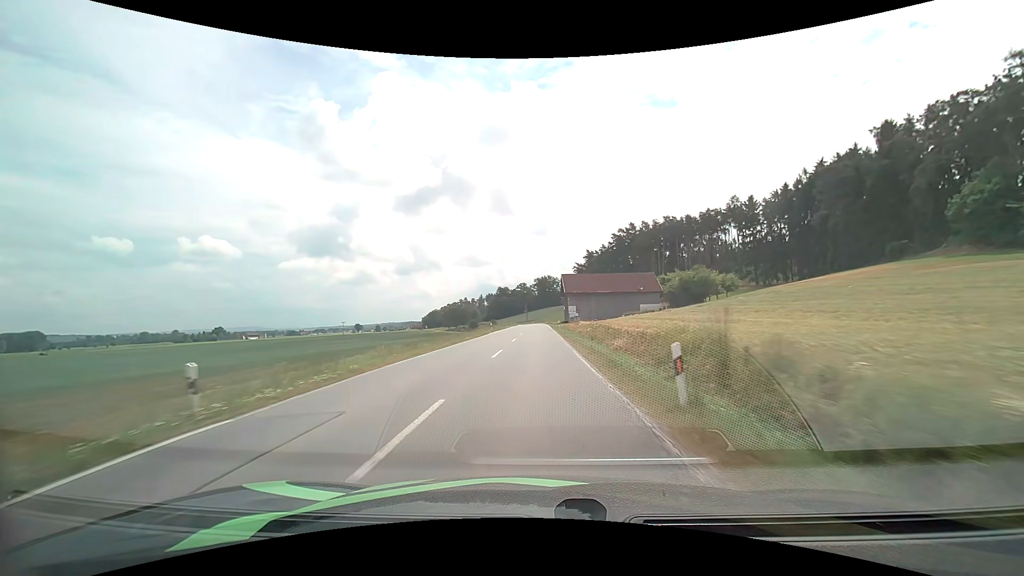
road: secondary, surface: asphalt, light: Day
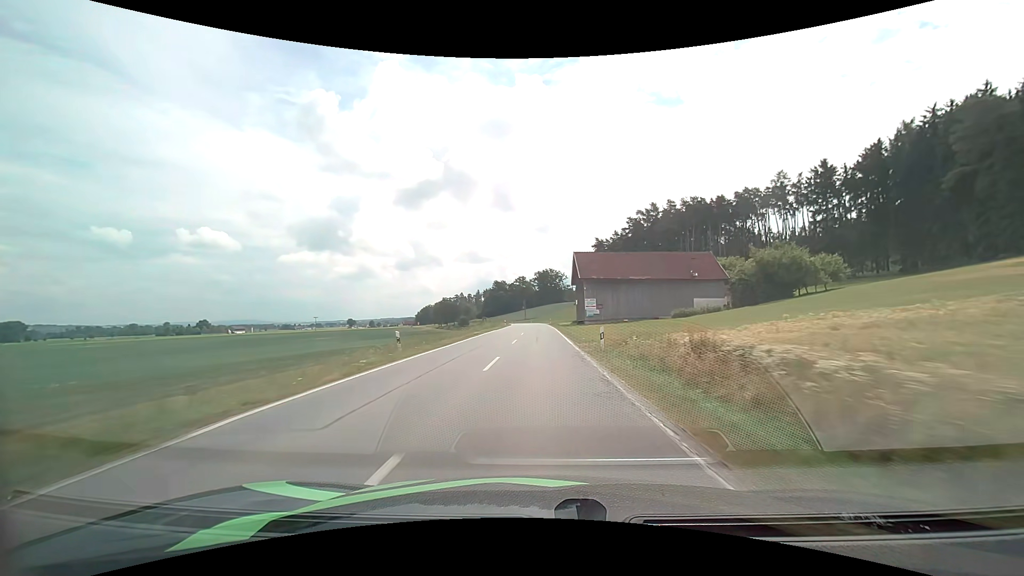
(-0.1, +38.1) m; 0°
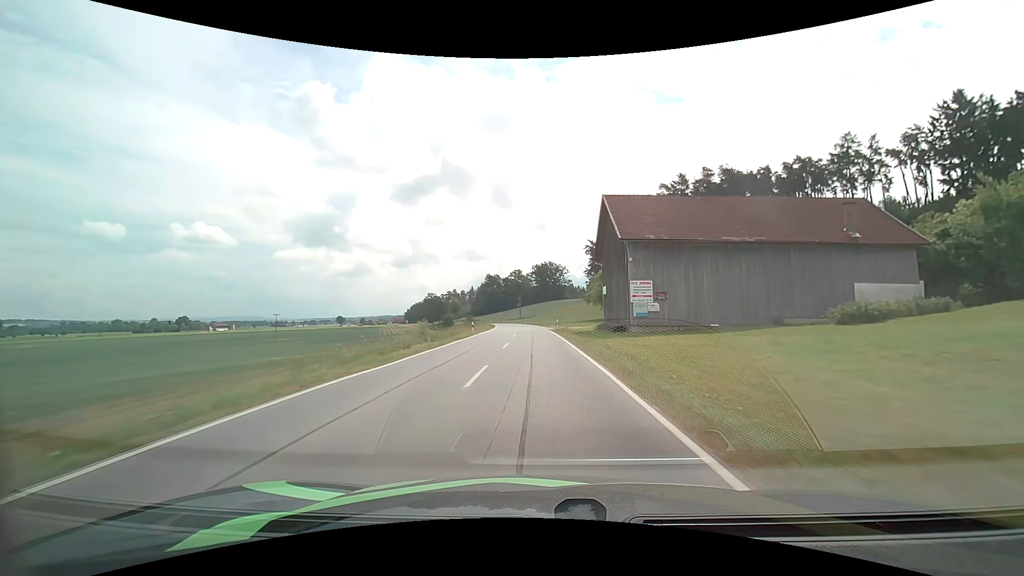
(+0.1, +37.6) m; 0°
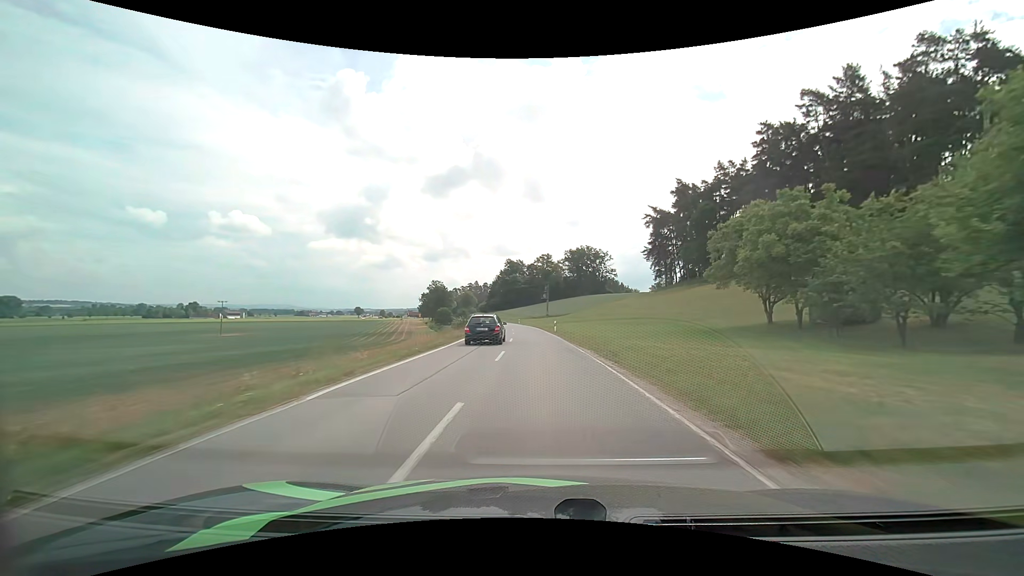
(-1.6, +63.1) m; -3°
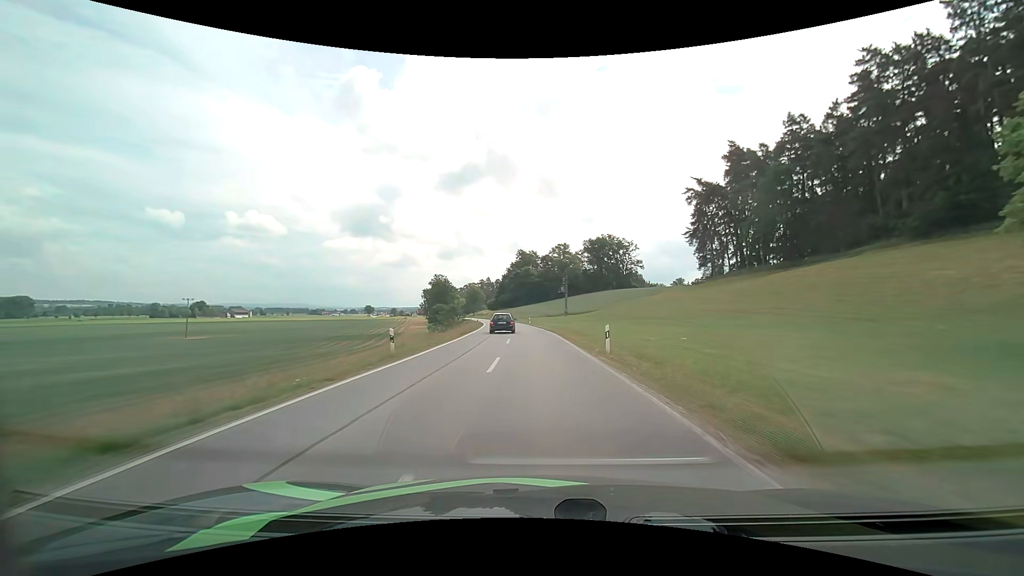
(-0.3, +26.4) m; -1°
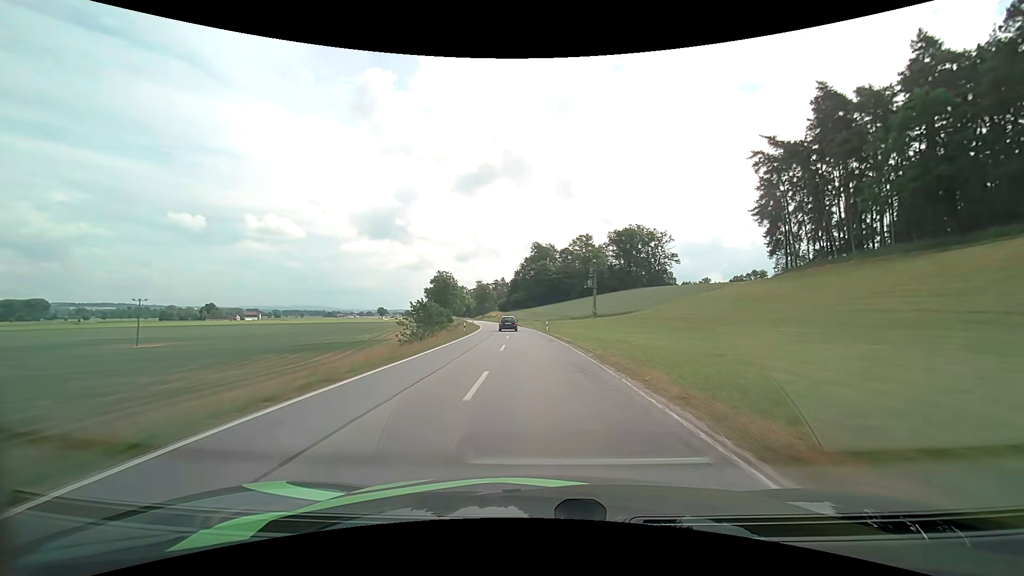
(-0.6, +26.9) m; -2°
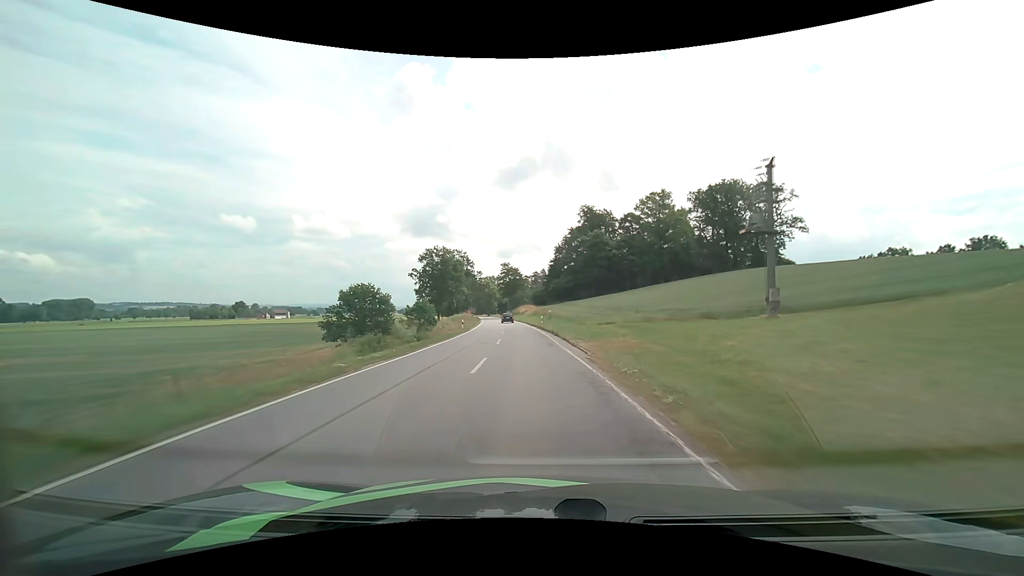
(-2.0, +54.4) m; -5°
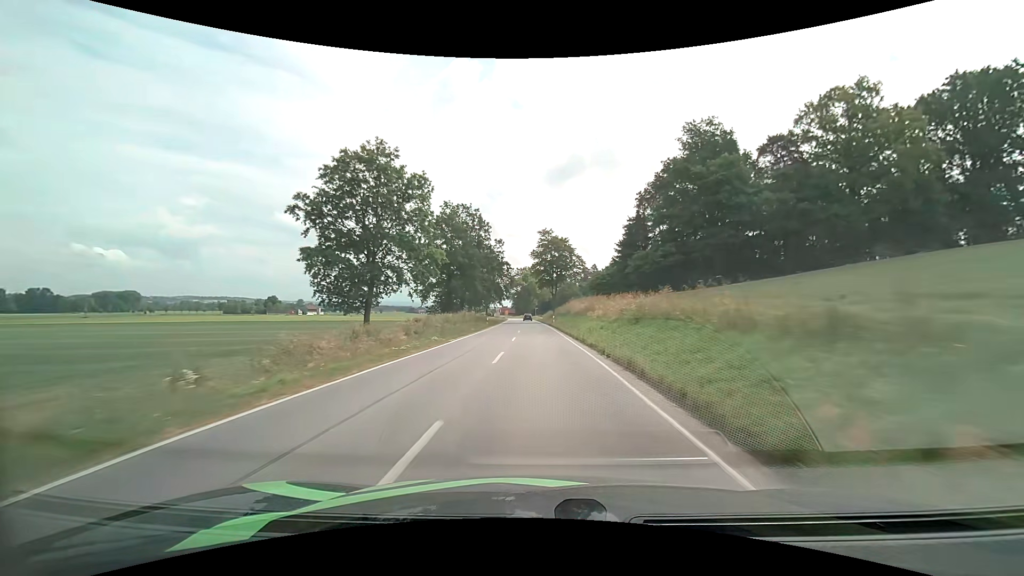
(-2.6, +54.6) m; -5°
(0, +10) (0, +20) (0, +30) (0, +40) (-1, +50) (-1, +60) (-1, +70) (-1, +80) (-2, +90) (-2, +100) m
